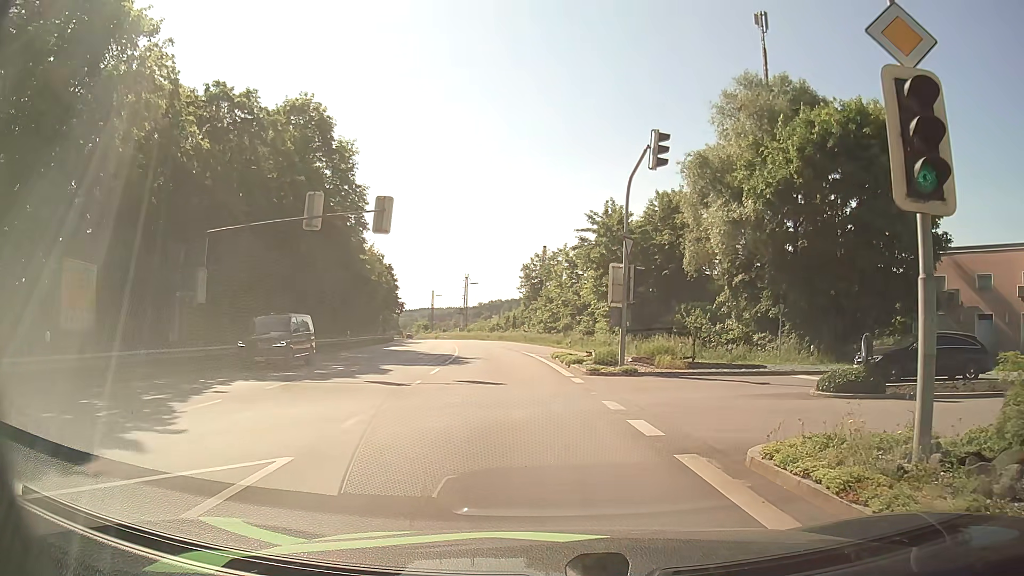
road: primary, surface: asphalt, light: Day
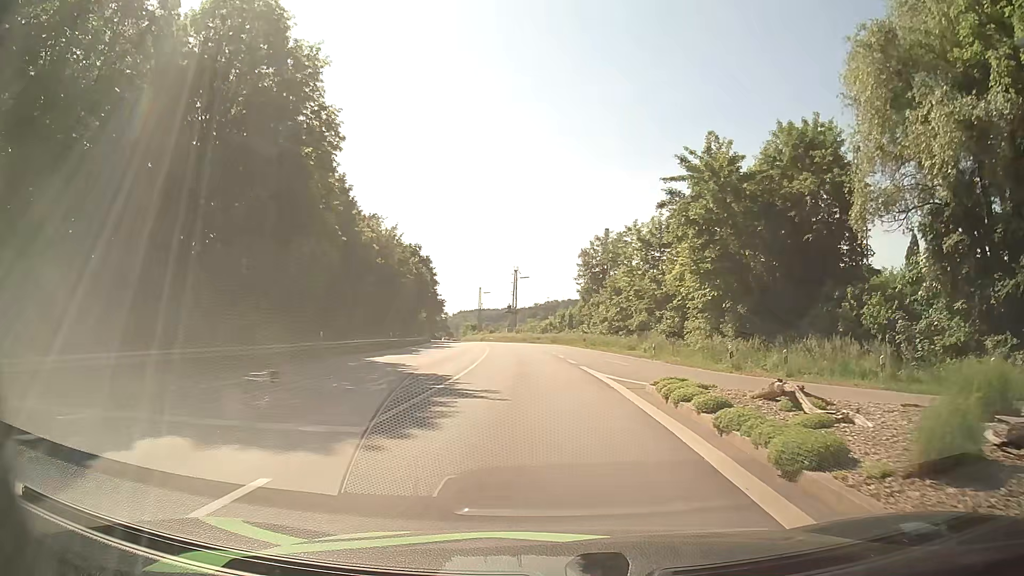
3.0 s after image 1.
(-0.9, +19.1) m; -5°
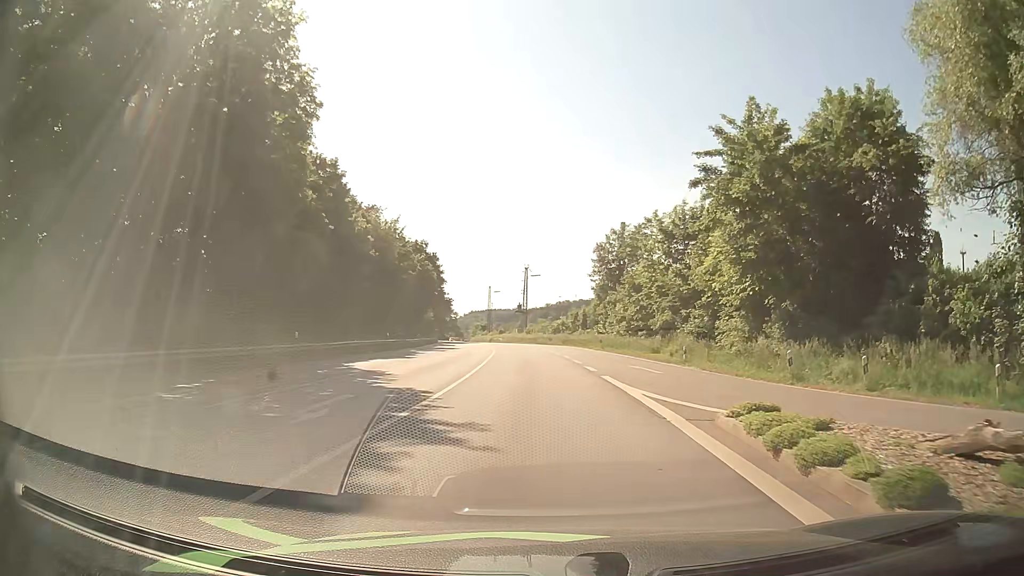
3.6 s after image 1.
(0.0, +5.6) m; -1°
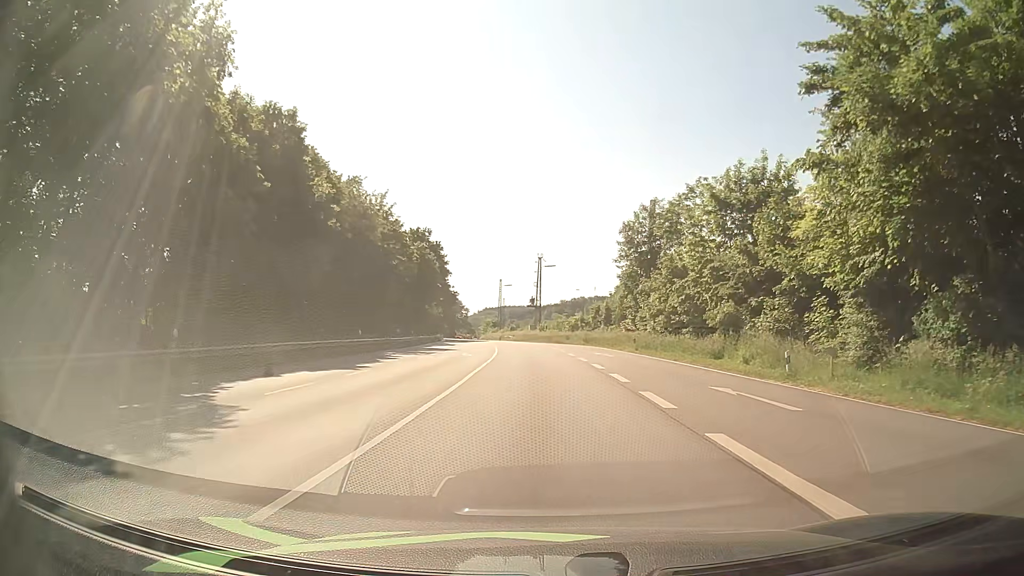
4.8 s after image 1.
(-0.2, +12.5) m; -1°
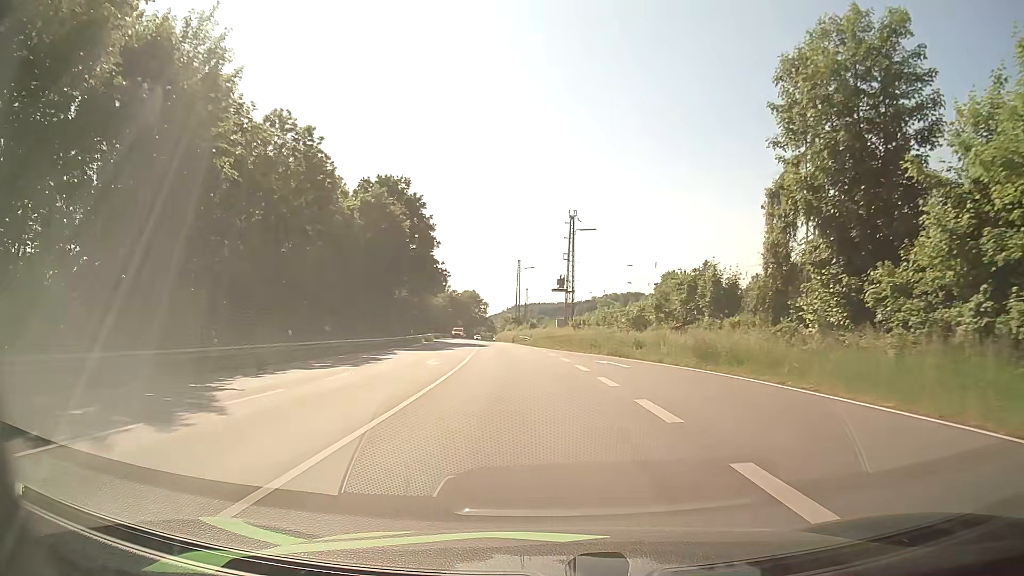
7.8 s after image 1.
(-0.9, +38.6) m; -3°
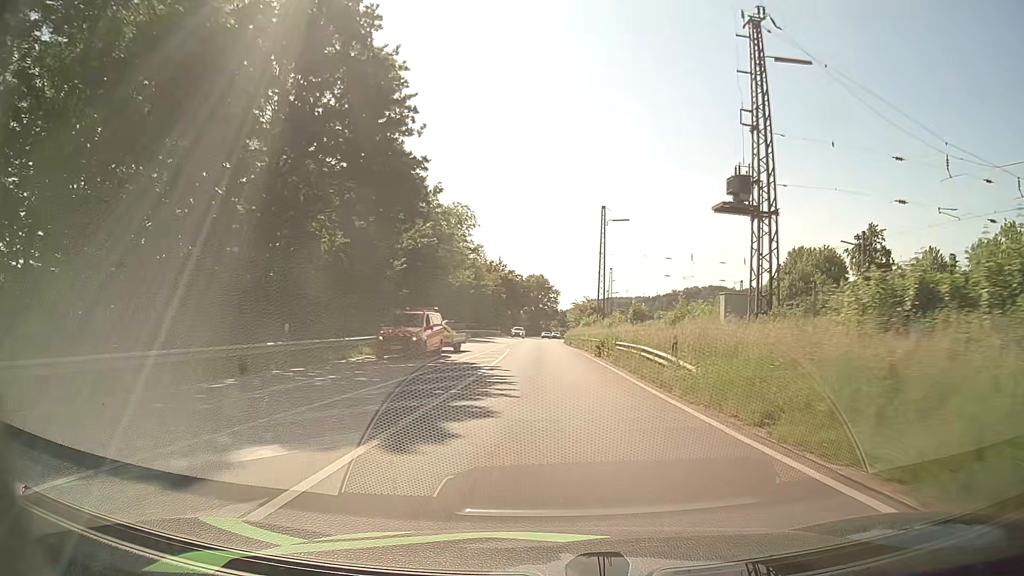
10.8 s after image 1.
(-2.6, +46.7) m; -6°
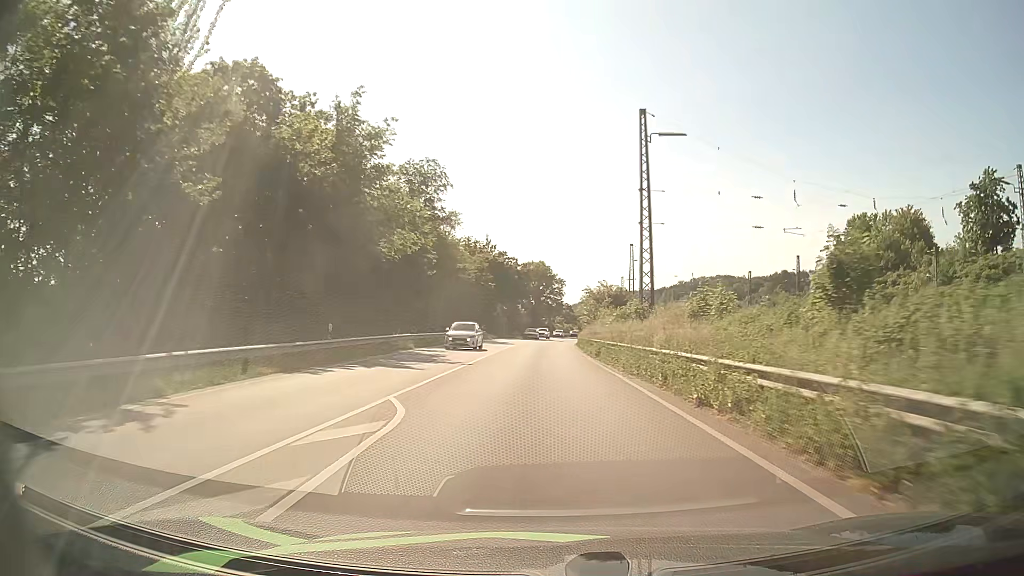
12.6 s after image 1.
(-0.1, +29.5) m; 0°
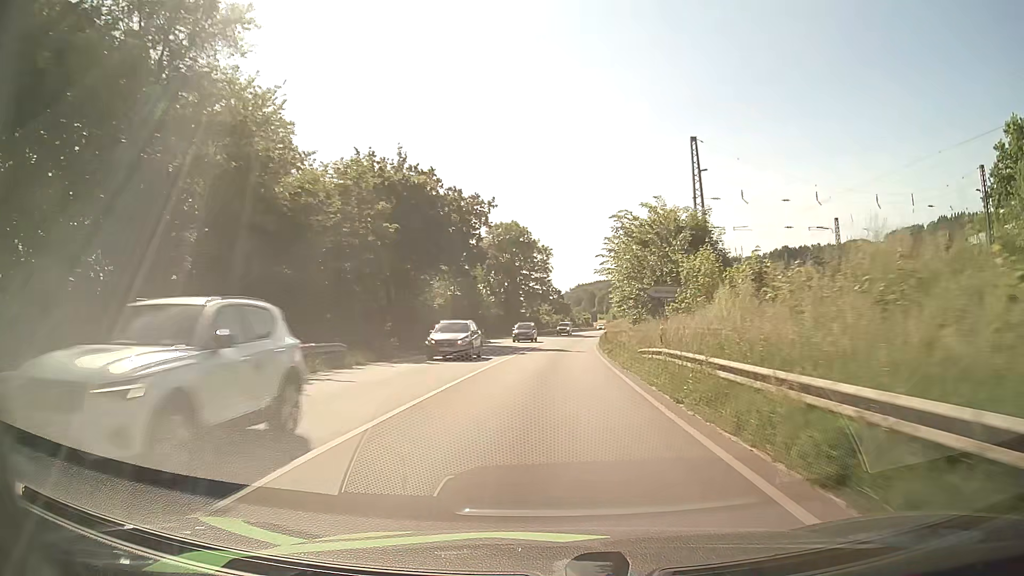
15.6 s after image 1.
(+0.1, +51.4) m; +1°
(0, +10) (0, +20) (+1, +30) (+1, +40) (+2, +50) (+3, +60) (+4, +70) (+5, +80) (+6, +90) (+7, +100) m
